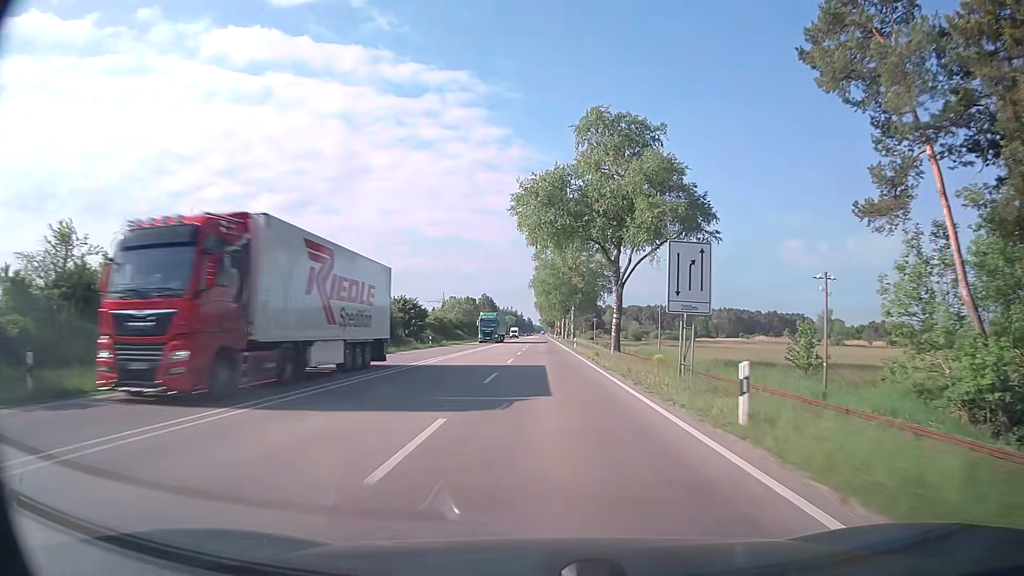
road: trunk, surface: asphalt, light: Day
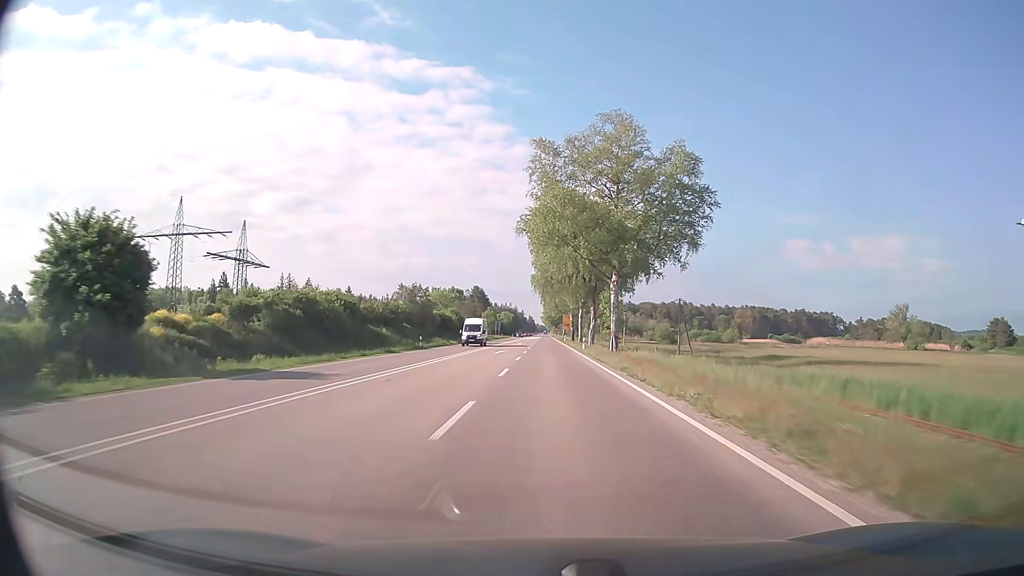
(-0.2, +57.4) m; 0°
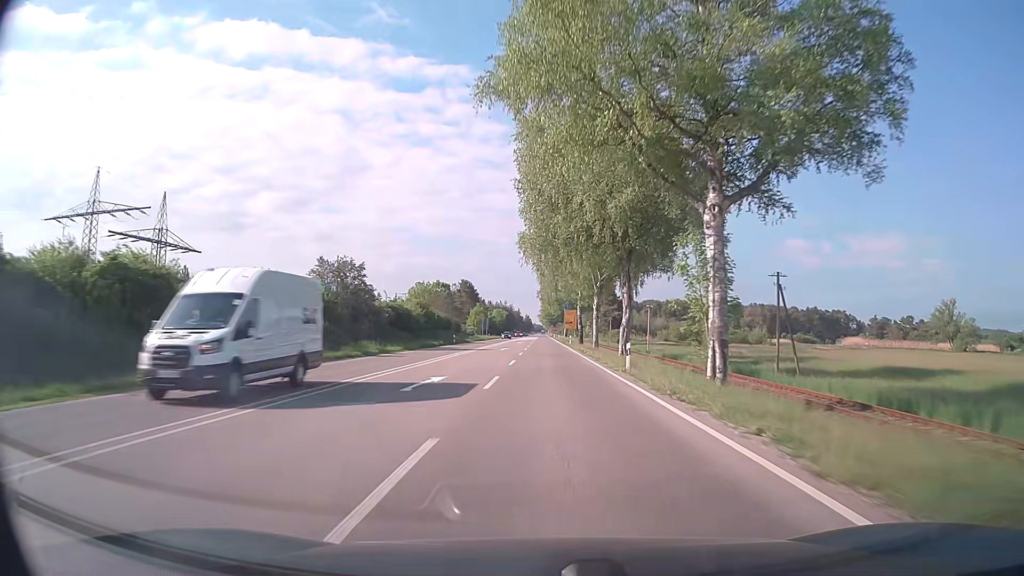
(0.0, +28.7) m; 0°
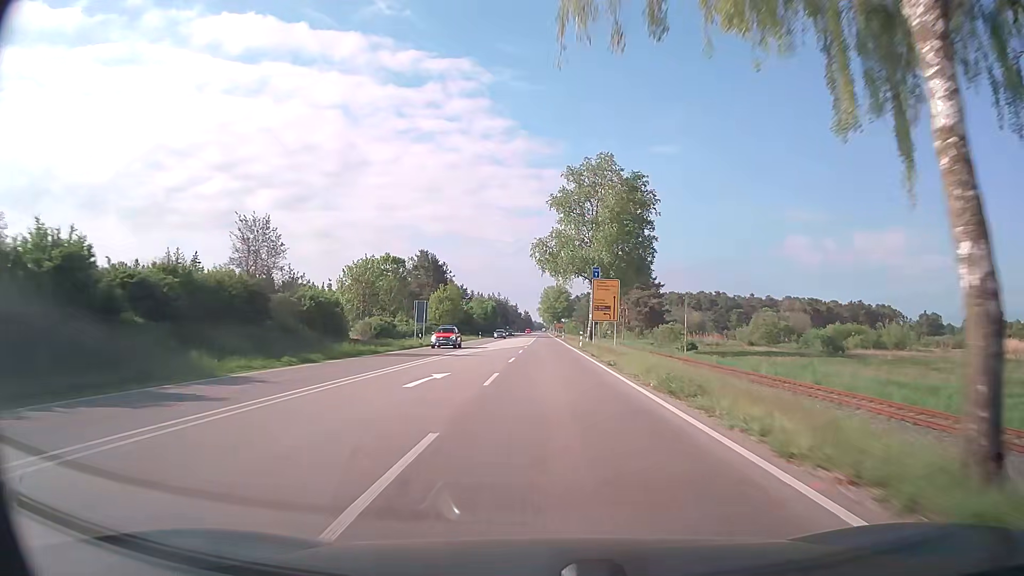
(0.0, +71.1) m; 0°
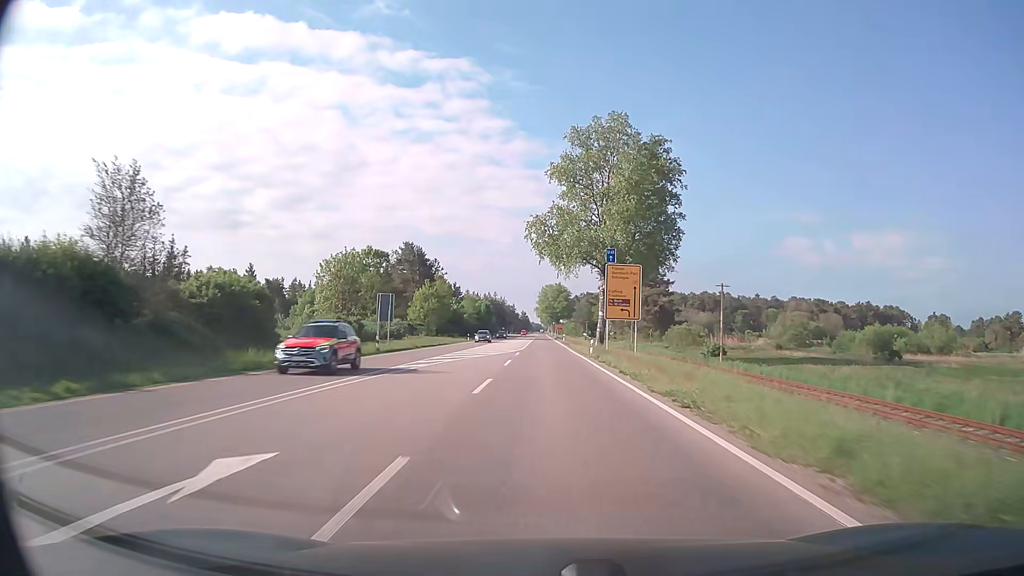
(0.0, +13.7) m; 0°
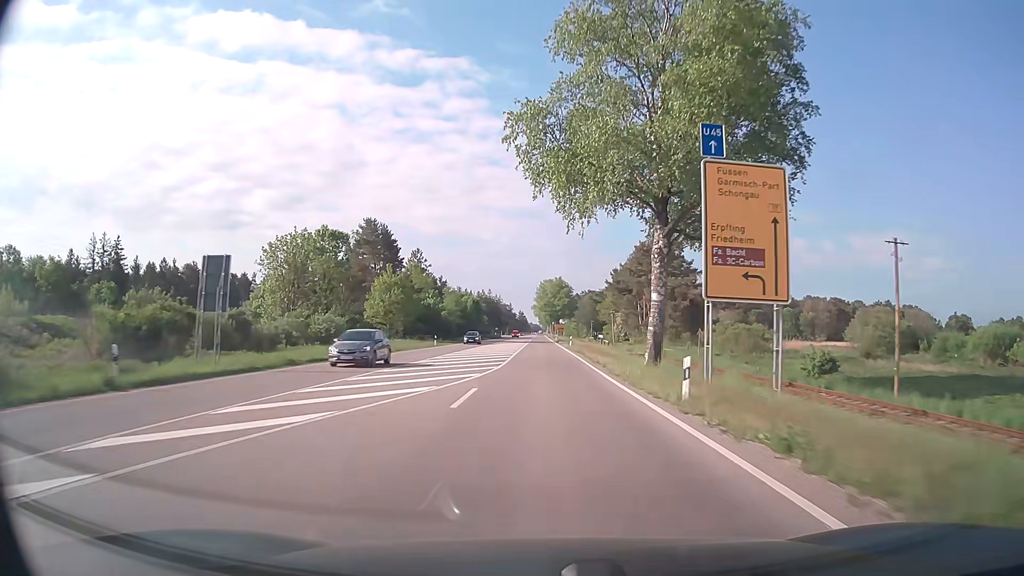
(0.0, +26.7) m; 0°
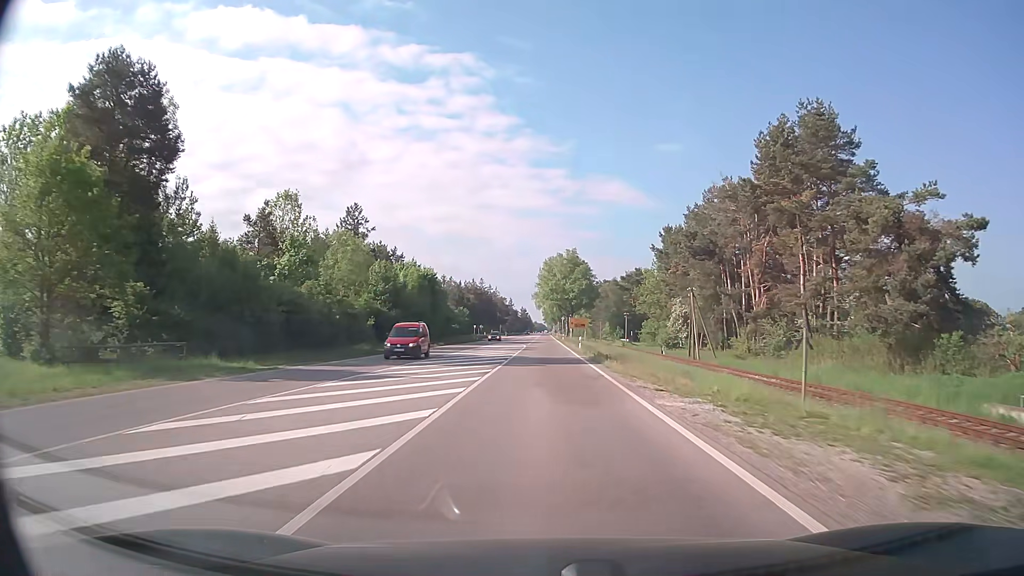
(-0.1, +64.0) m; 0°
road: primary
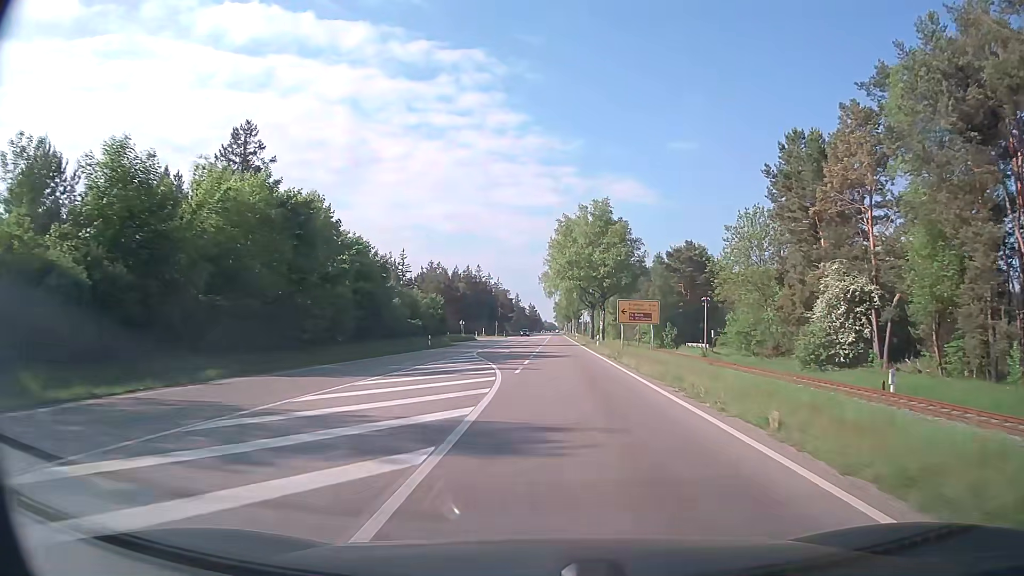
(-0.3, +48.7) m; -1°
(0, +10) (0, +20) (0, +30) (0, +40) (-1, +50) (-1, +60) (-1, +70) (-1, +80) (-1, +90) (-1, +100) m
